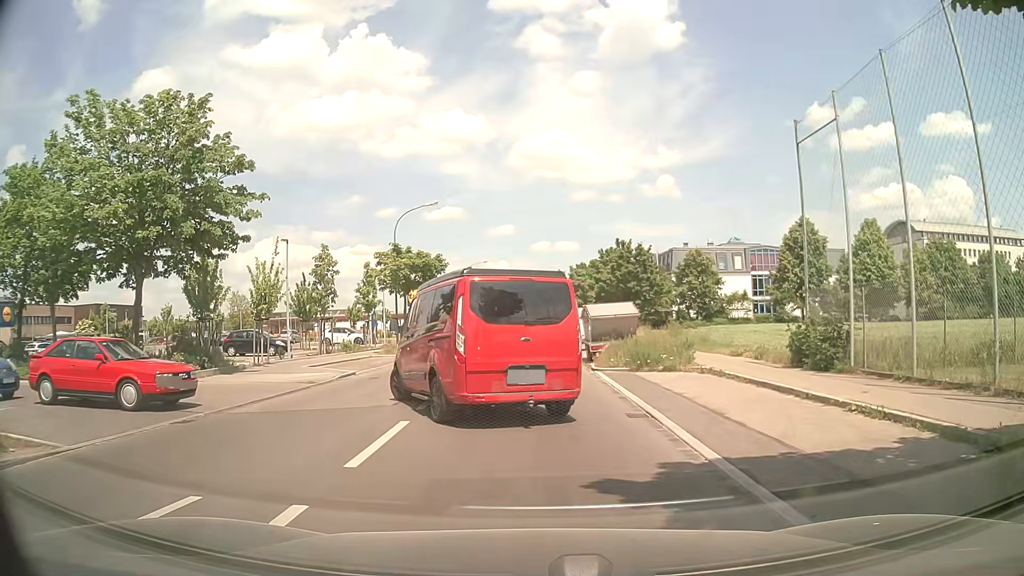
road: tertiary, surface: asphalt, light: Day
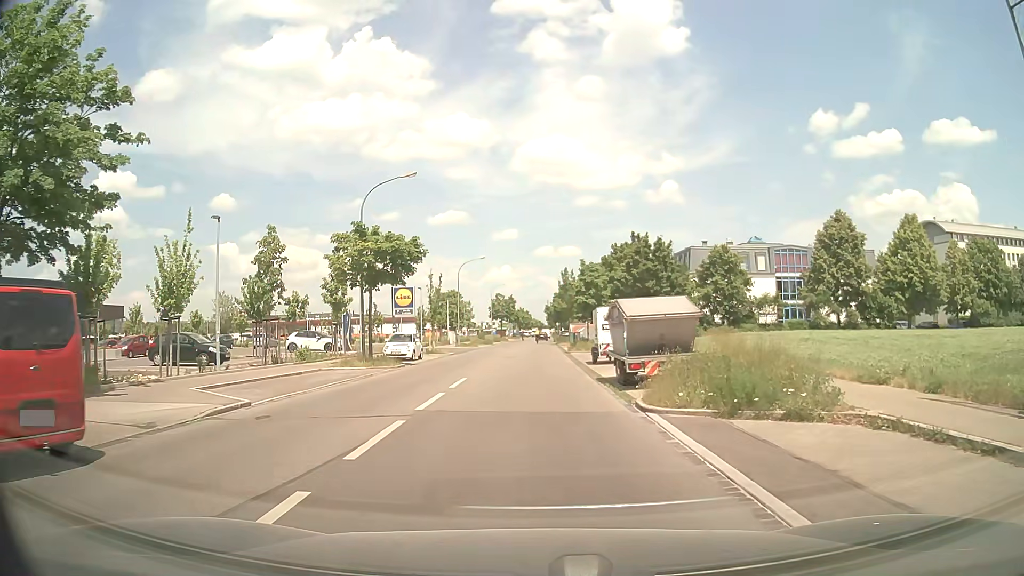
(-0.1, +8.9) m; 0°
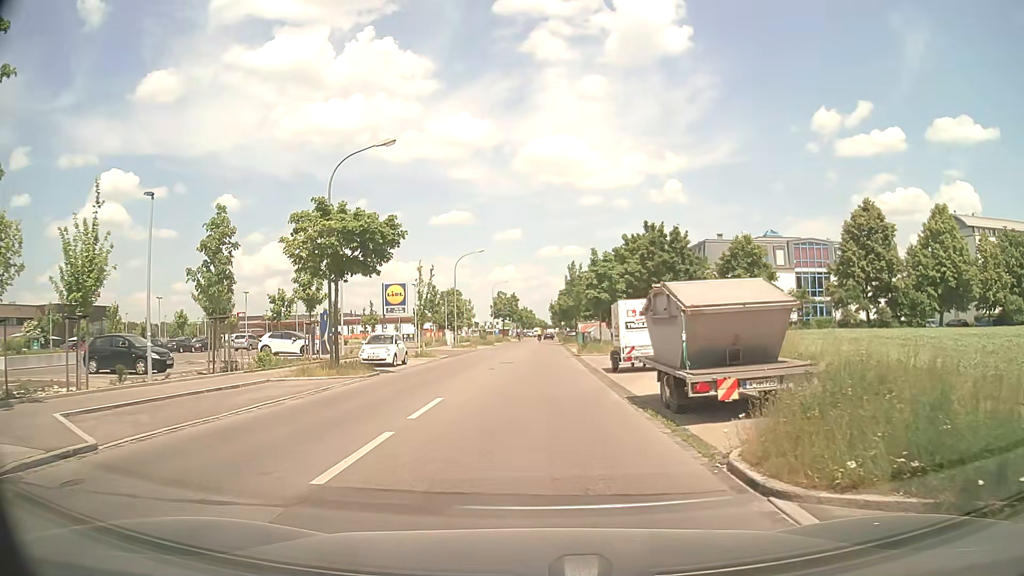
(0.0, +5.8) m; 0°
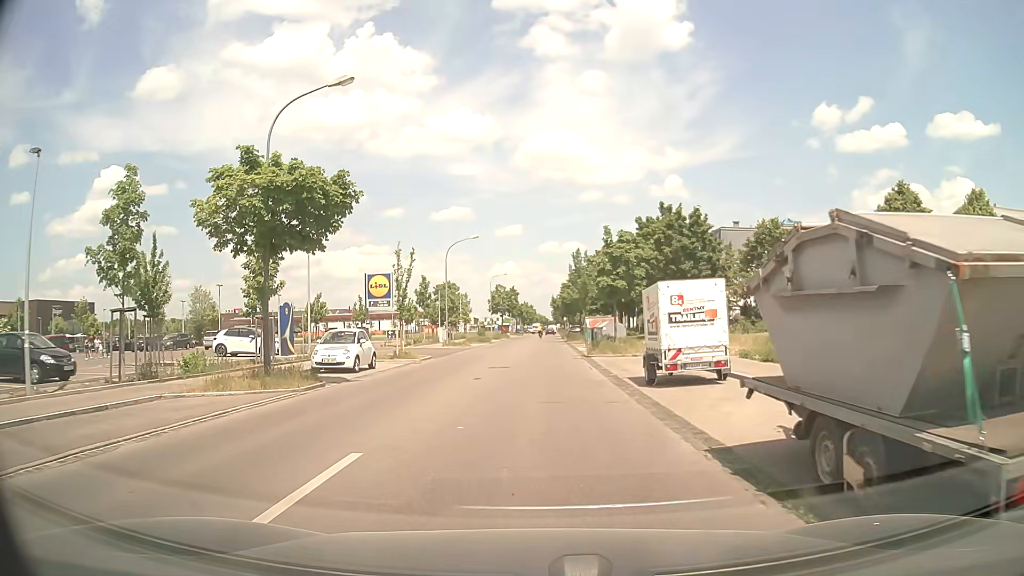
(0.0, +6.6) m; 0°
